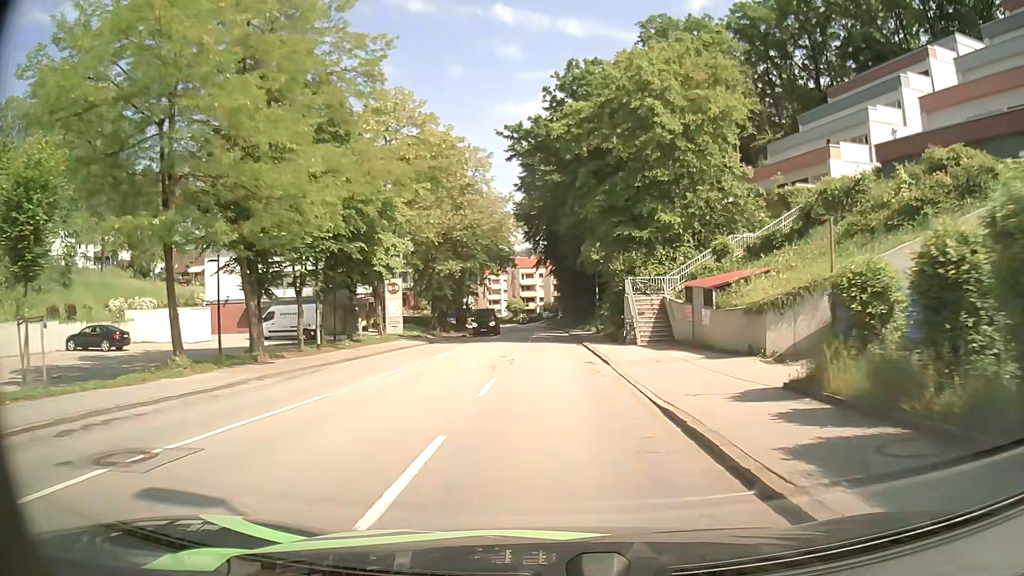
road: tertiary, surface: asphalt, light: Day
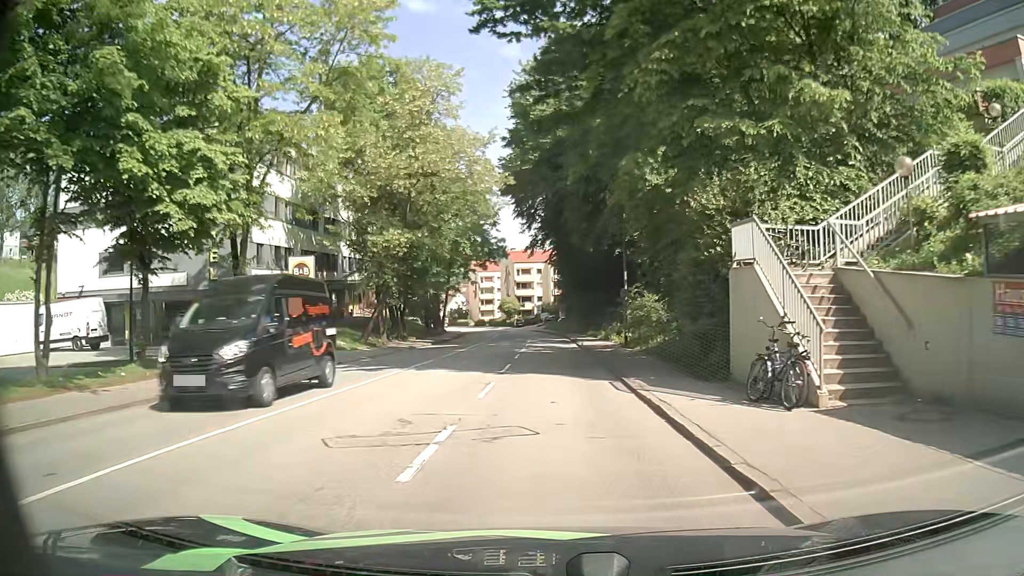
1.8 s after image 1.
(0.0, +19.4) m; 0°
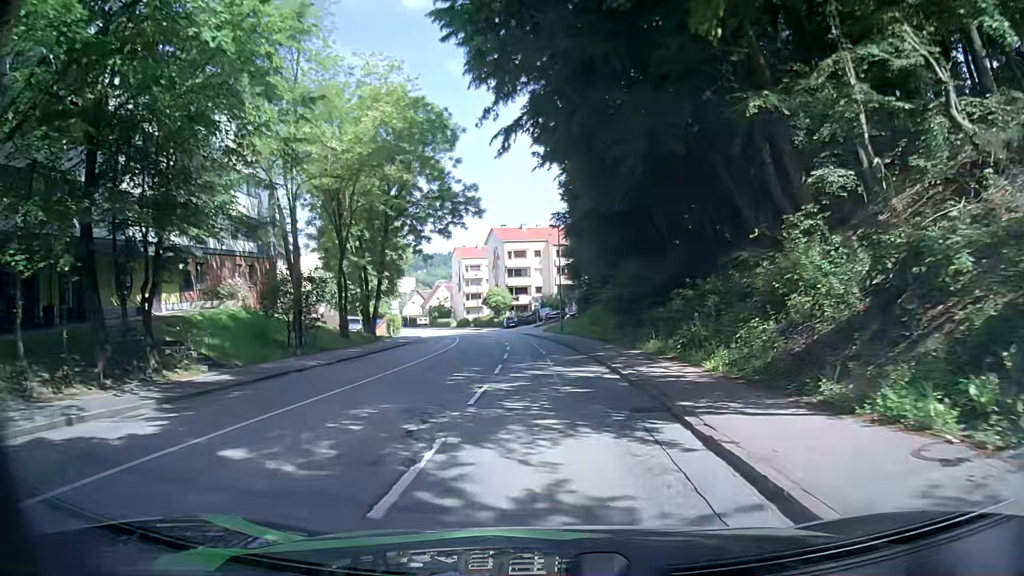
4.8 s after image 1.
(-0.1, +31.8) m; -1°
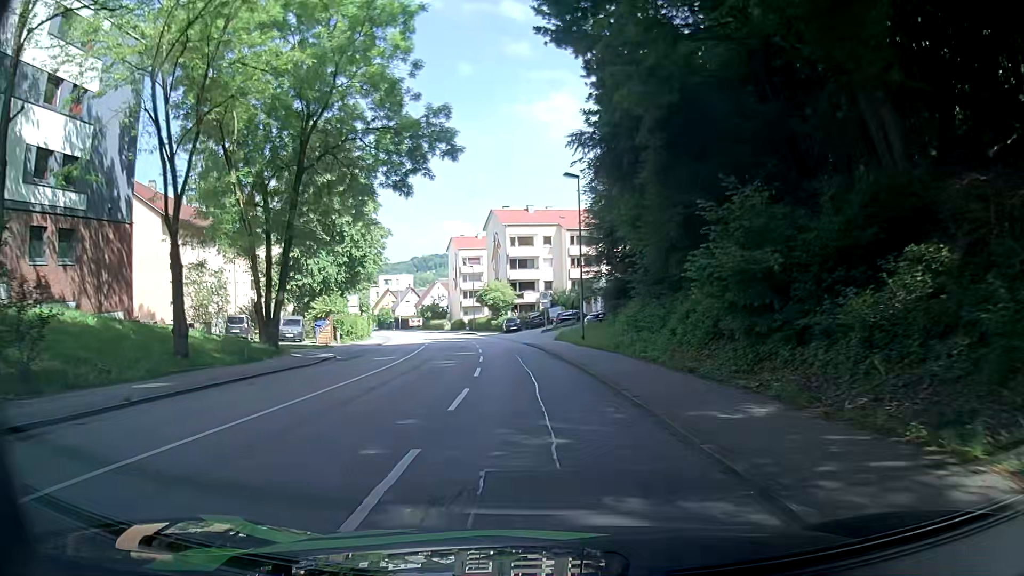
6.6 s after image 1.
(-0.1, +18.9) m; 0°
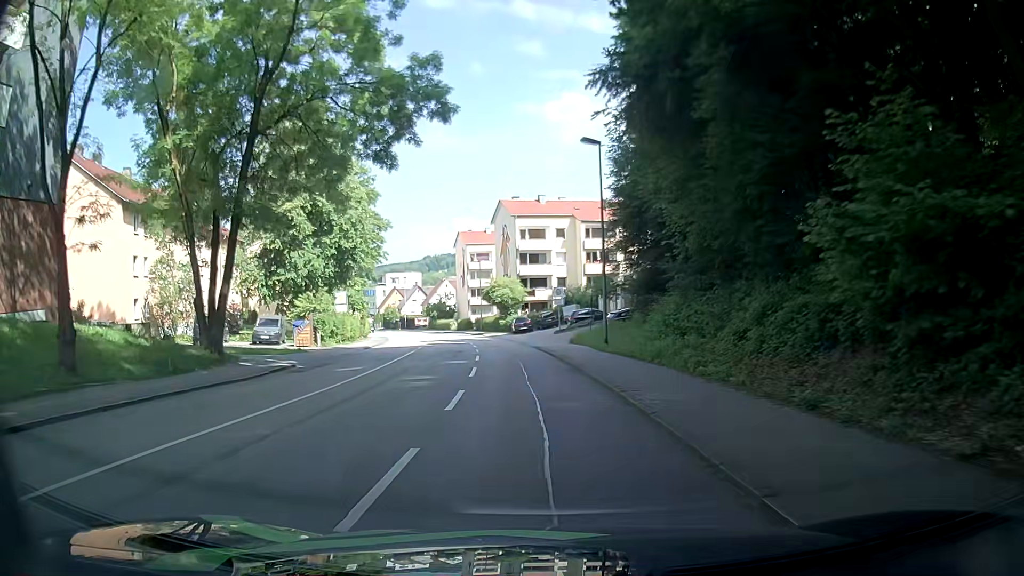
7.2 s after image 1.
(-0.1, +6.3) m; 0°
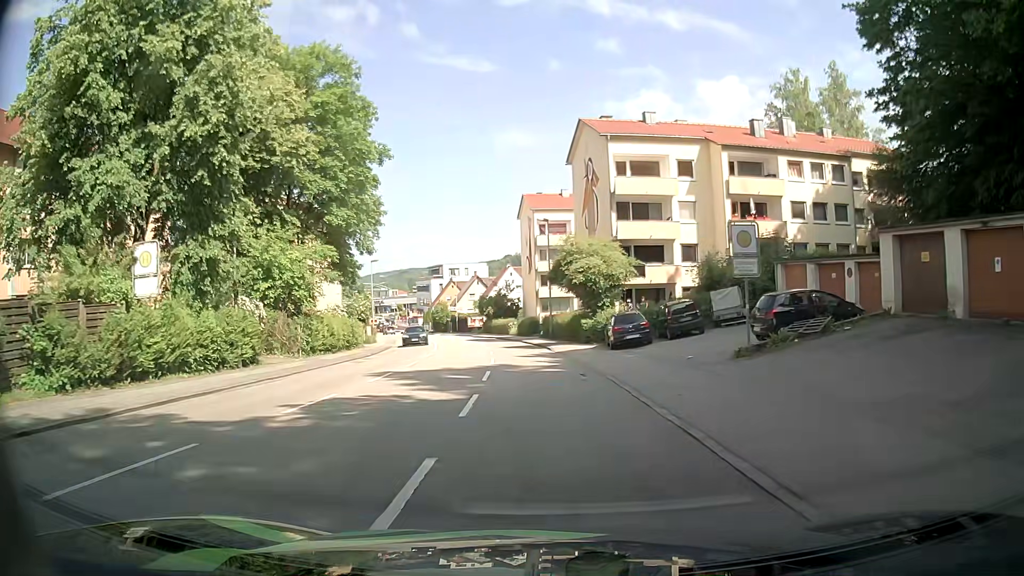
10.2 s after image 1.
(-2.6, +31.4) m; -8°
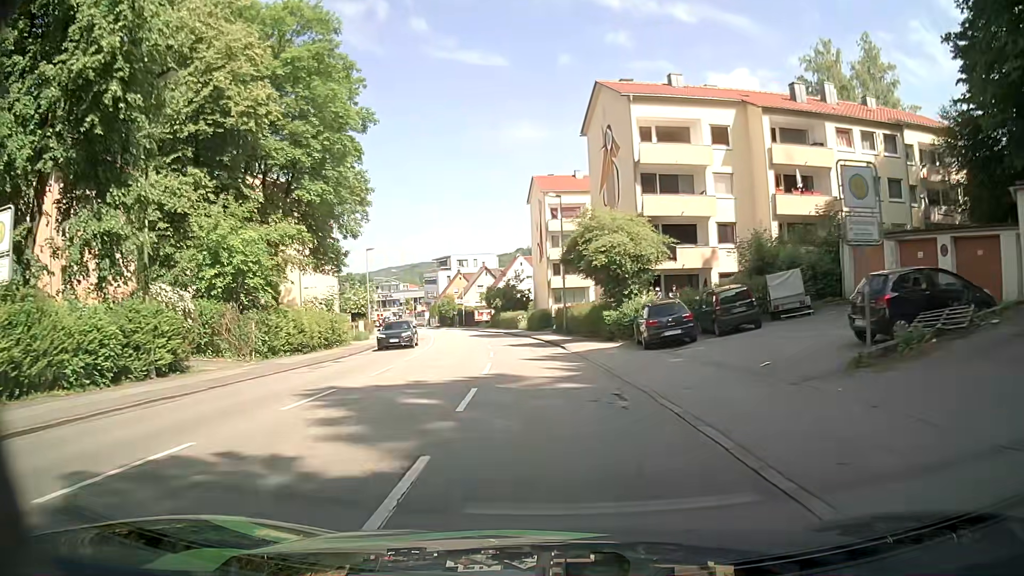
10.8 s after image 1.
(-0.1, +6.3) m; -1°
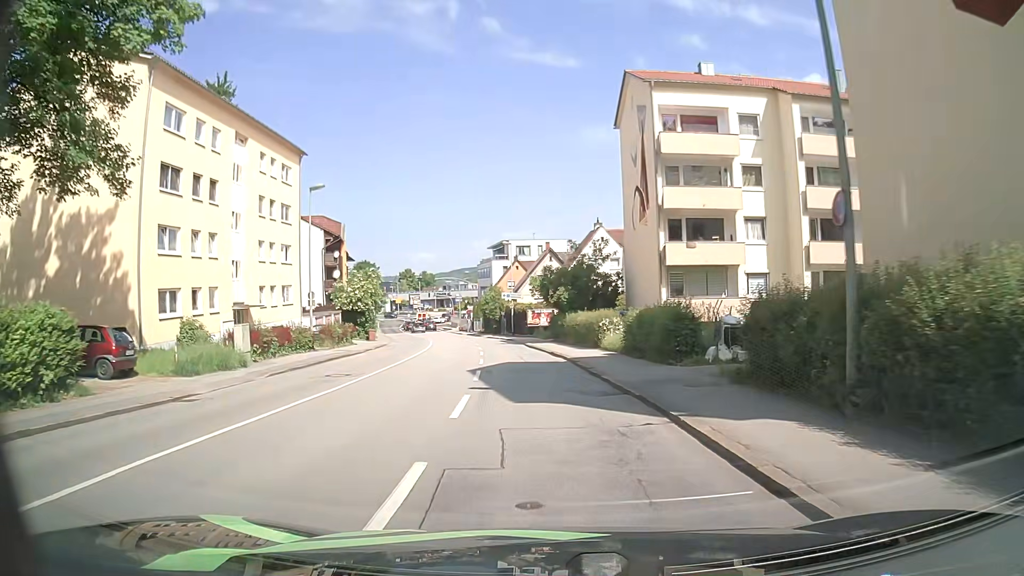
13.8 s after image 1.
(-1.7, +31.3) m; -7°
(0, +10) (-1, +20) (-2, +30) (-3, +40) (-5, +50) (-6, +60) (-9, +69) (-11, +79) (-14, +89) (-17, +98) m
